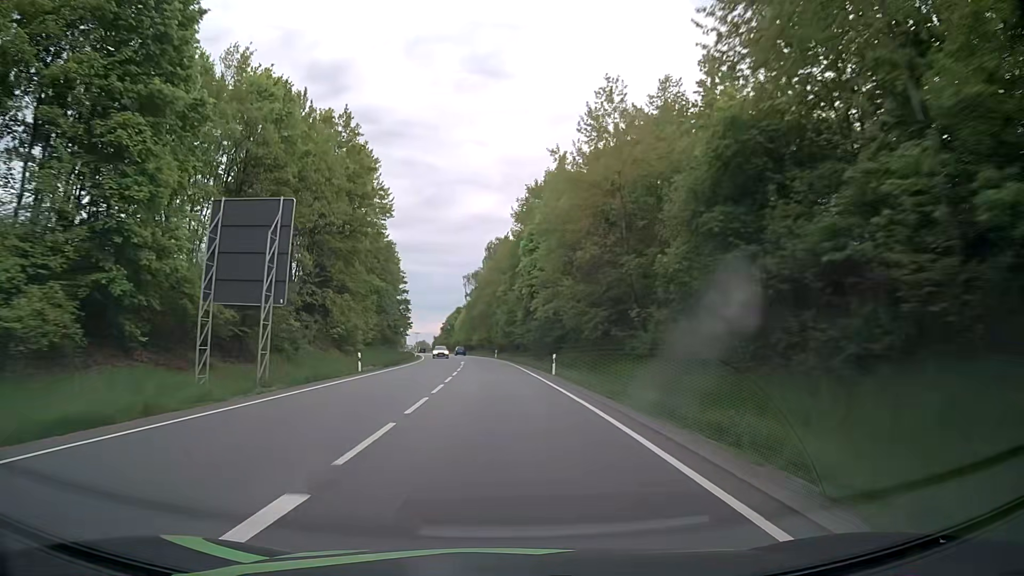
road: primary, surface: asphalt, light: Day
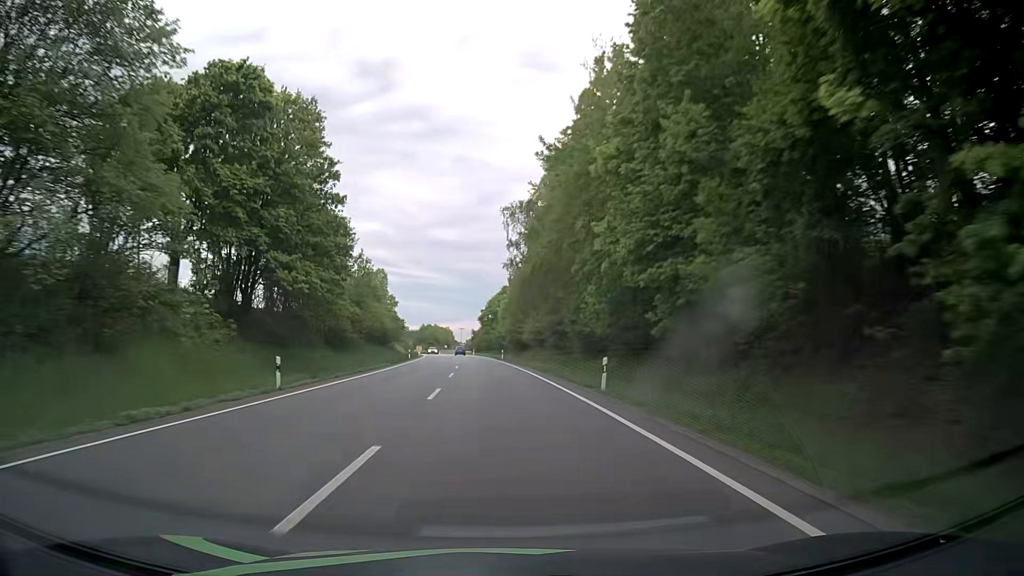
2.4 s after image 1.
(-2.9, +63.2) m; -5°
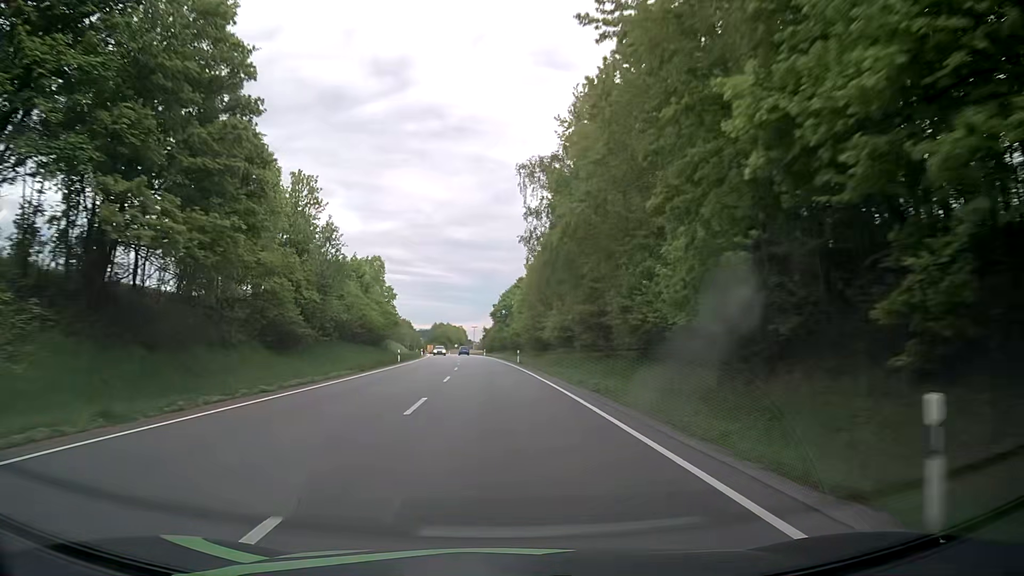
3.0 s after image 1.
(-0.2, +15.9) m; -1°
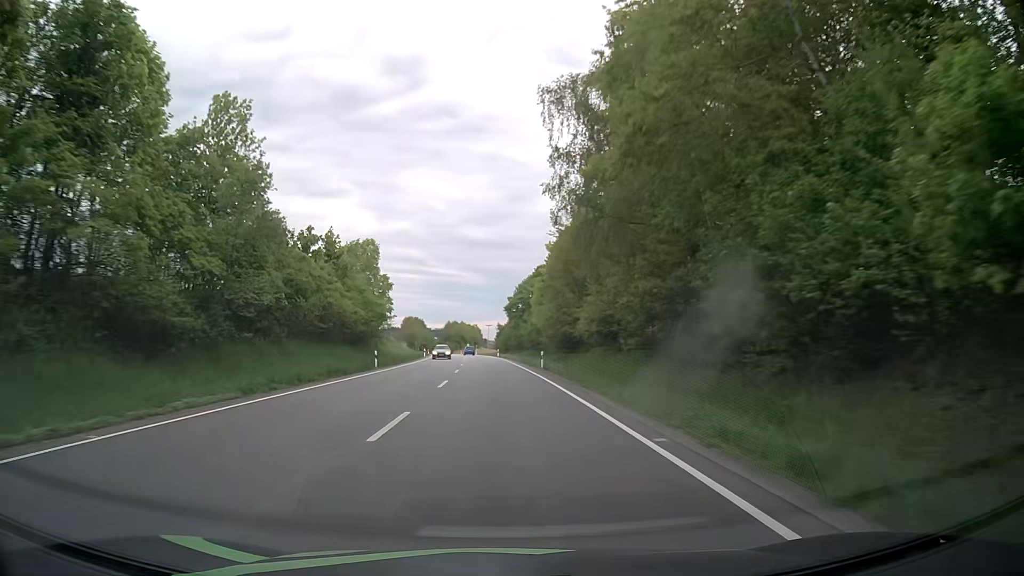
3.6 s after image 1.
(-0.2, +15.9) m; -1°
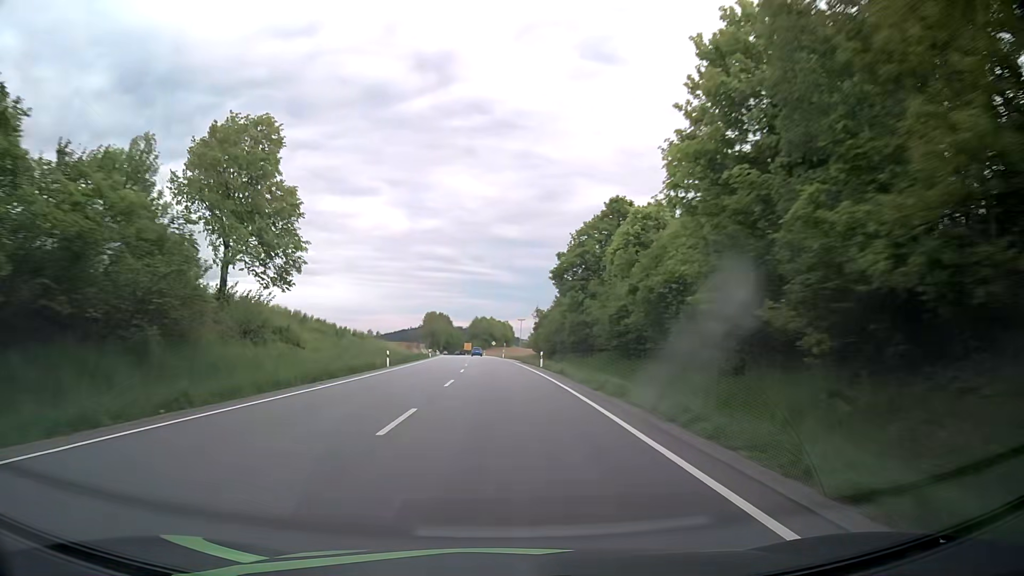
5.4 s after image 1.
(-1.2, +47.6) m; -3°
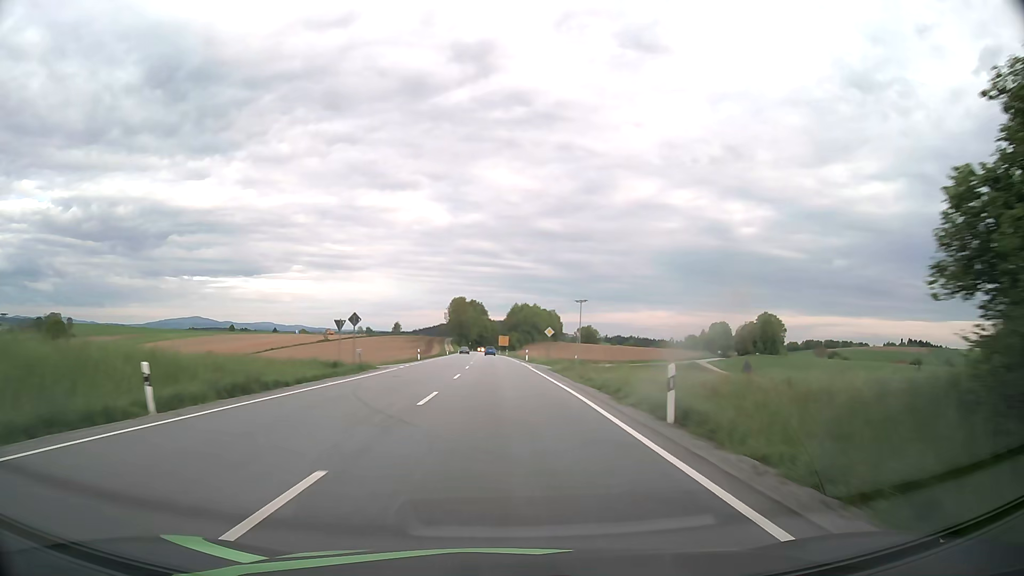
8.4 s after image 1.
(-2.3, +79.4) m; -3°
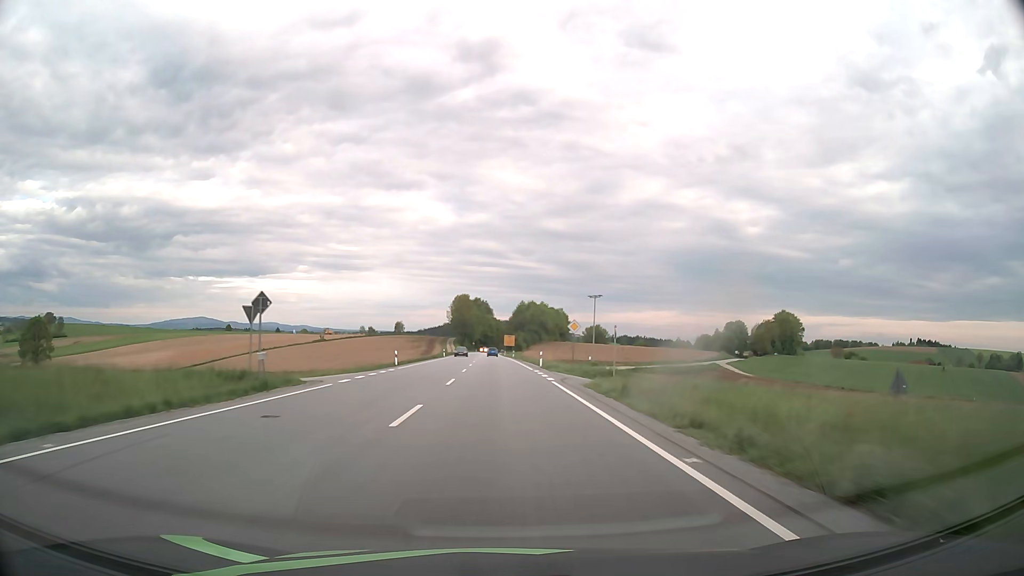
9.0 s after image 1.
(-0.1, +15.9) m; -1°
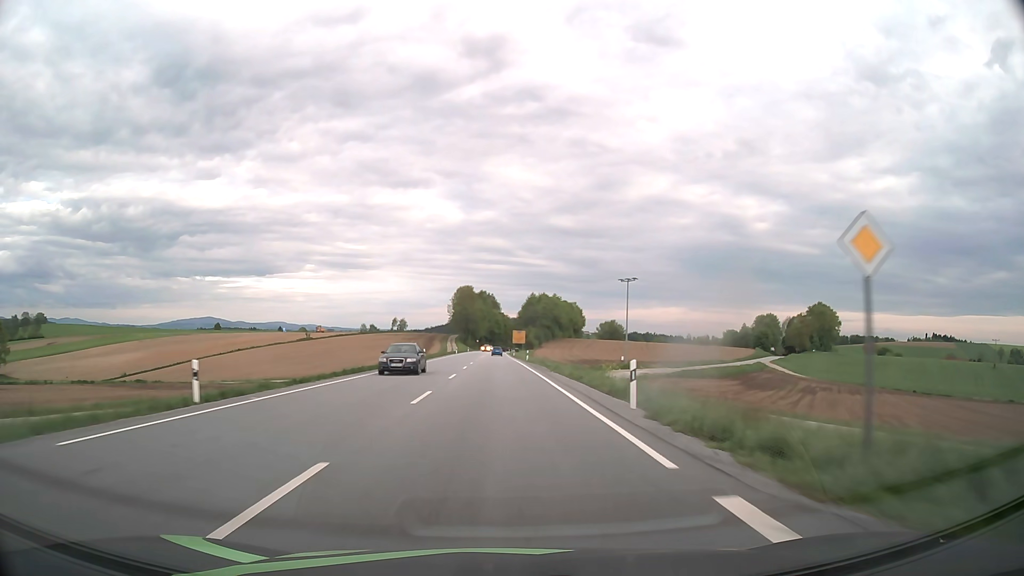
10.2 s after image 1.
(-0.2, +31.8) m; -1°
(0, +10) (0, +20) (0, +30) (0, +40) (0, +50) (-1, +60) (-1, +70) (-1, +80) (-1, +90) (-1, +100) m
